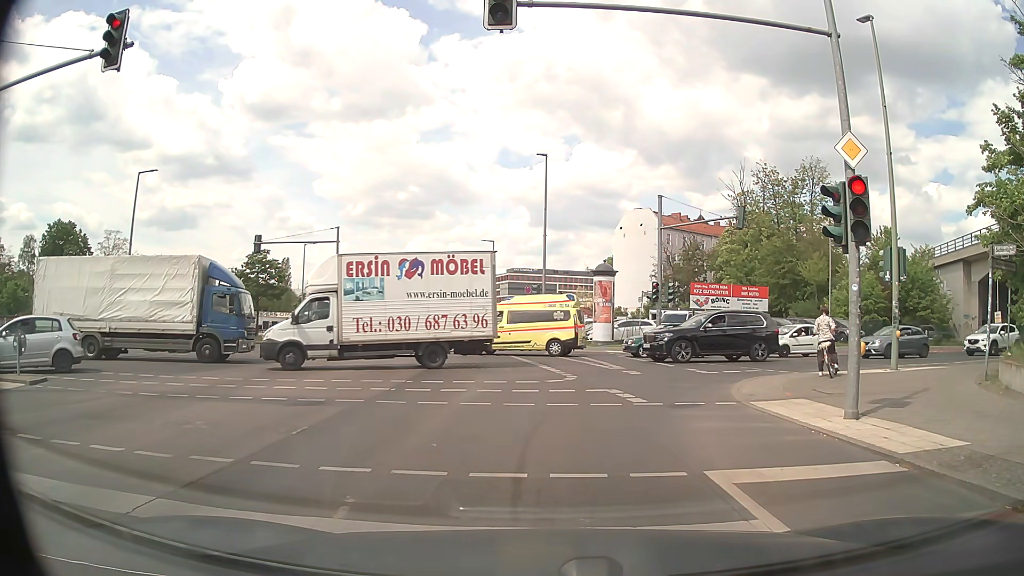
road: secondary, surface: asphalt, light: Day
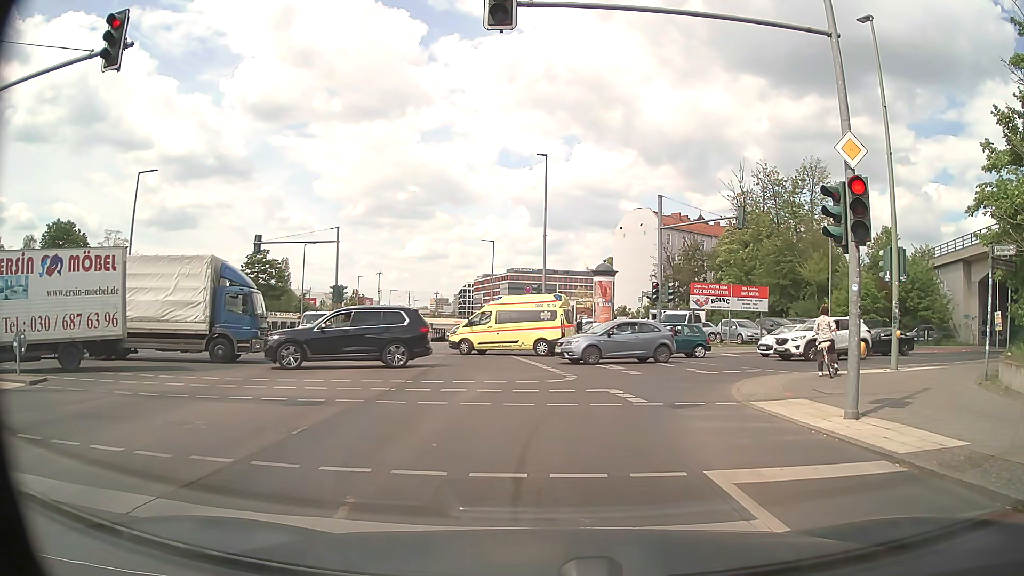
(0.0, 0.0) m; 0°
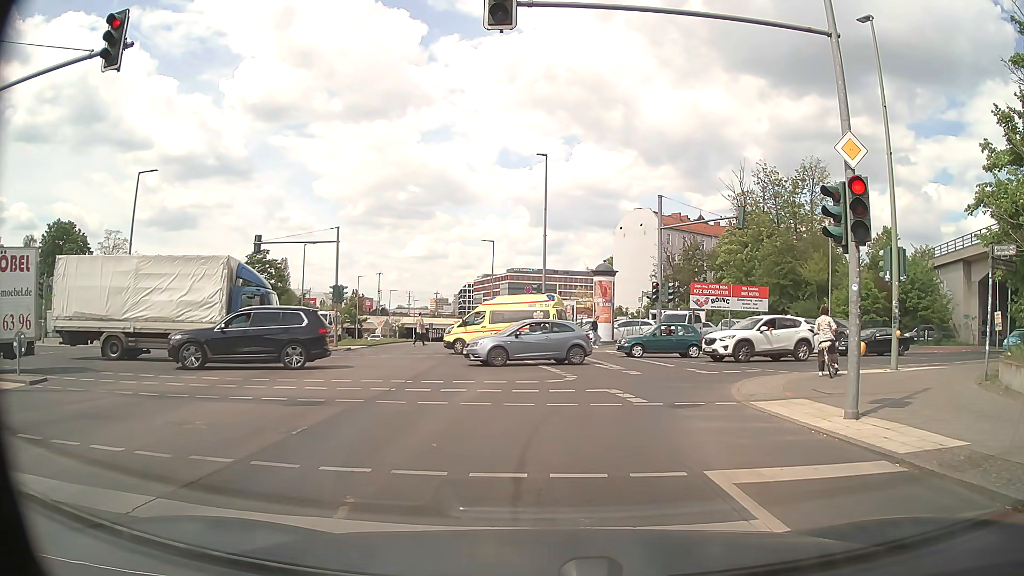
(0.0, 0.0) m; 0°
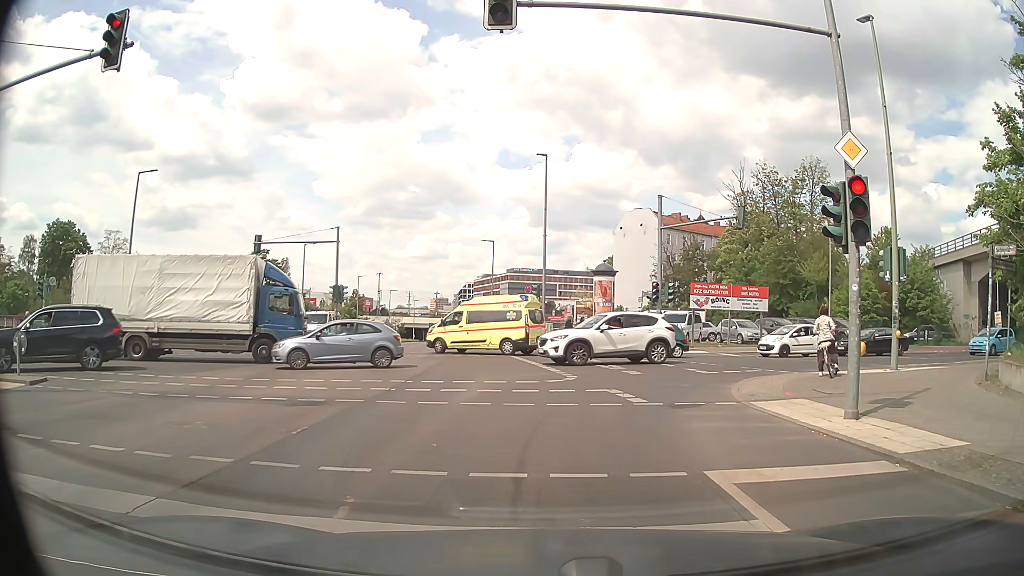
(0.0, 0.0) m; 0°
